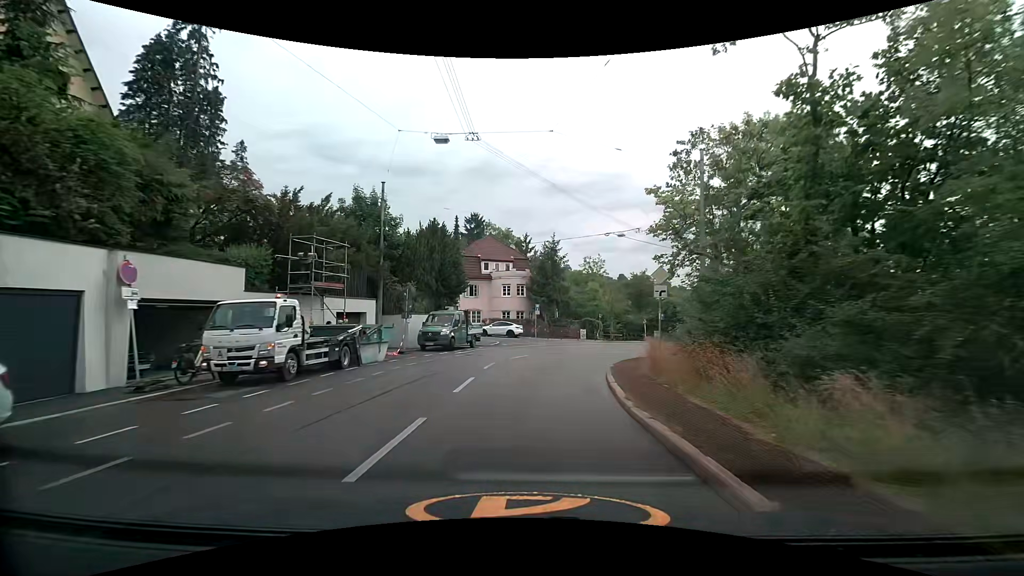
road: secondary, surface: asphalt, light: Day
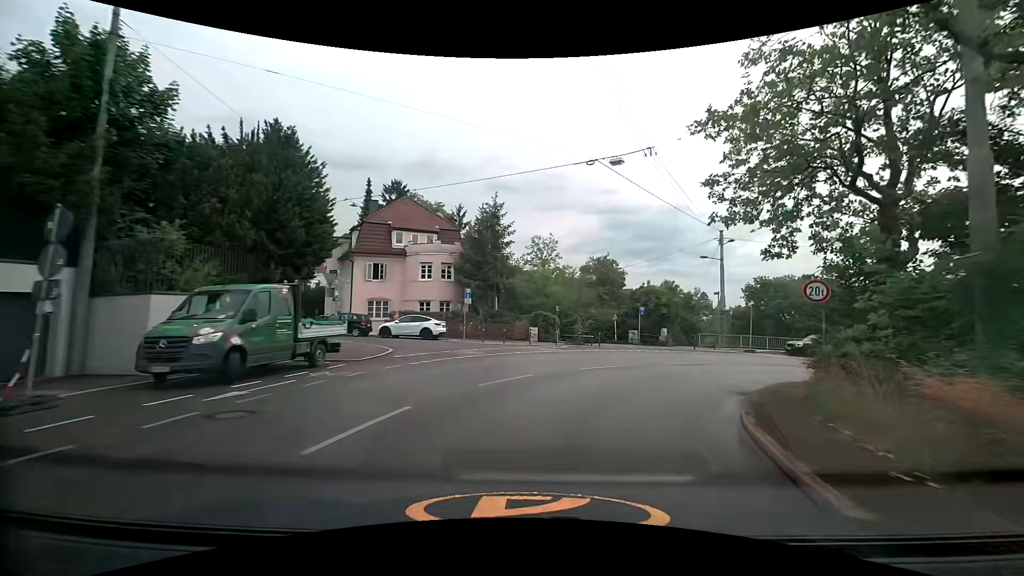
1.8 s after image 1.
(+0.7, +16.9) m; +7°
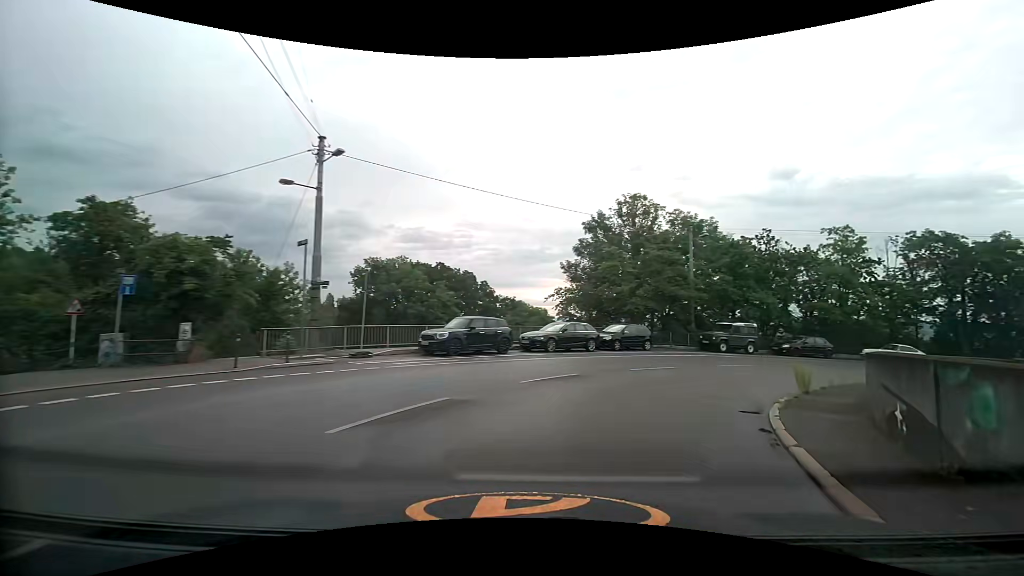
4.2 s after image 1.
(+7.0, +19.3) m; +42°
(+2, +10) (+8, +18) (+16, +24) (+25, +26) (+35, +24) (+44, +20) (+52, +13) (+59, +6) (+66, 0) (+74, -7) m
